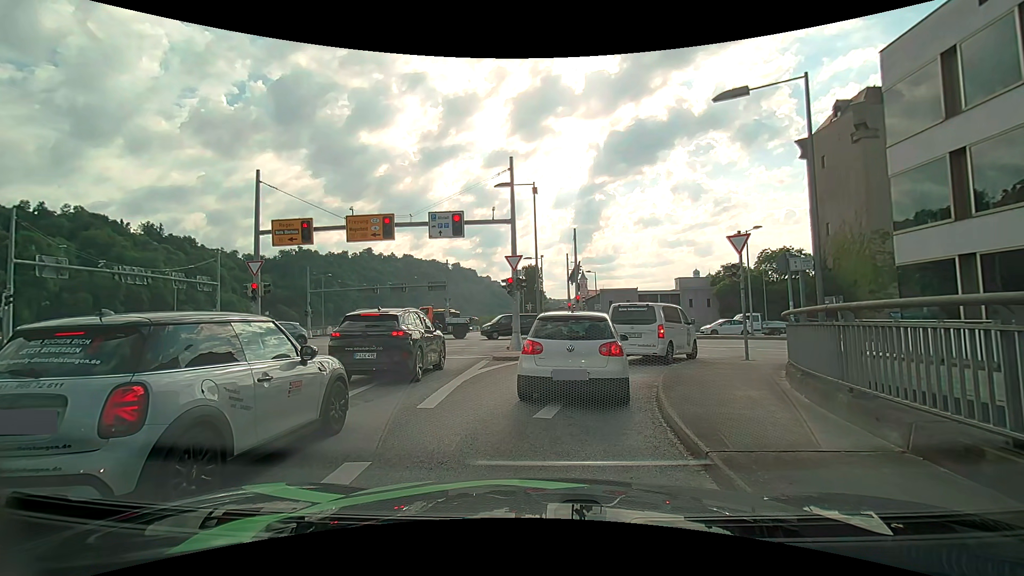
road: primary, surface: asphalt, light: Day
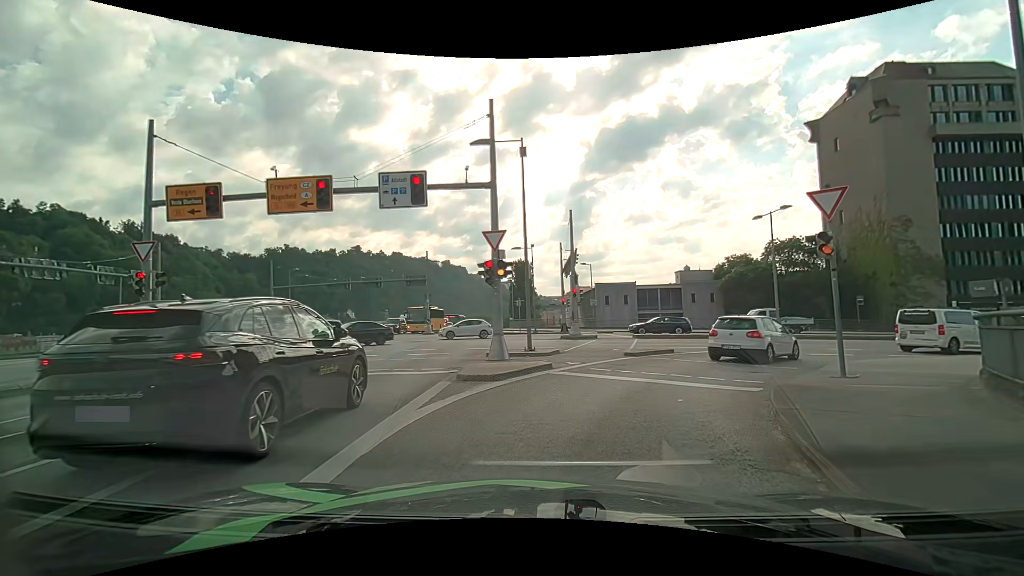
(+0.2, +6.1) m; +4°
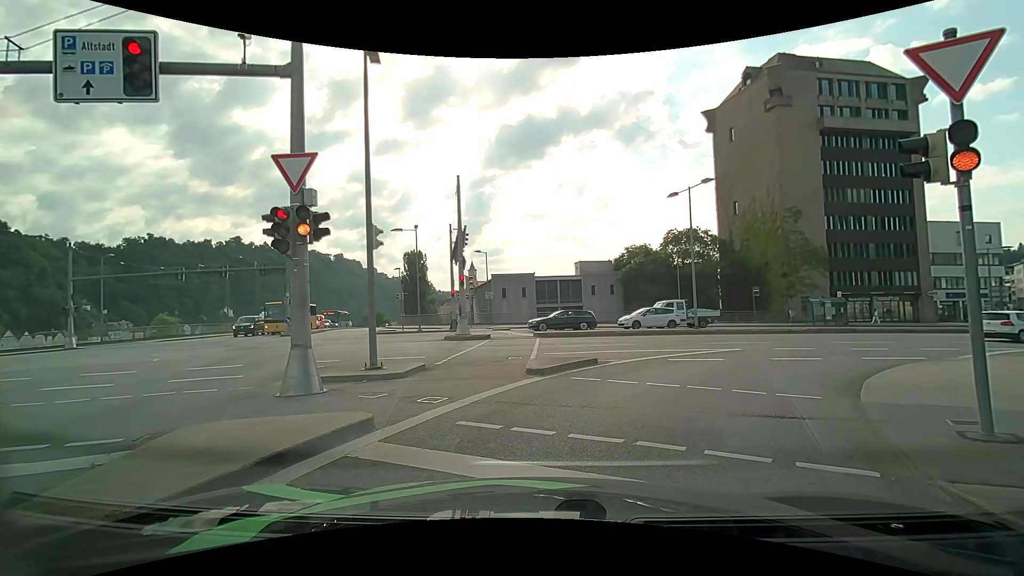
(+0.5, +6.9) m; +11°
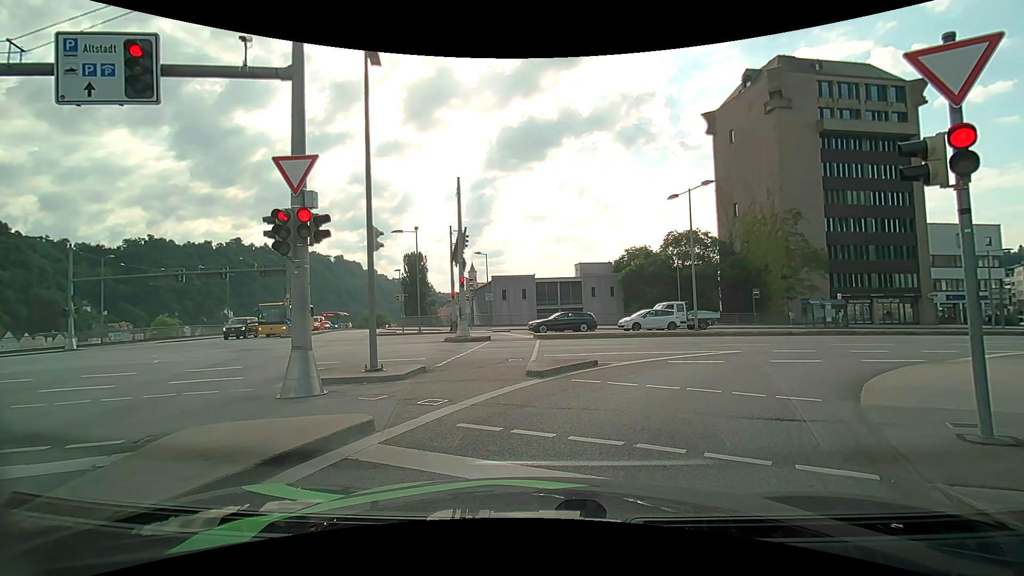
(0.0, +0.1) m; 0°
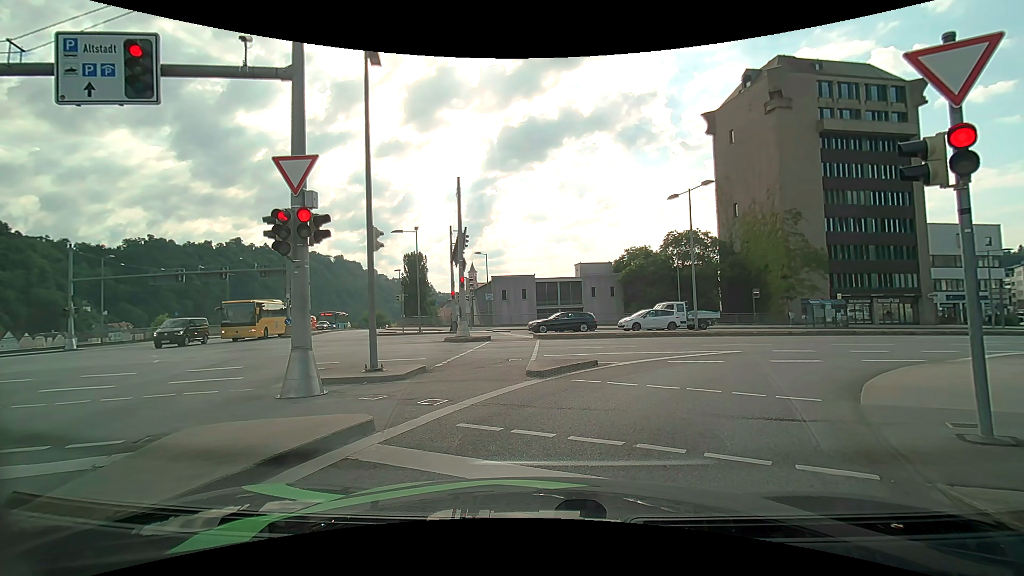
(0.0, 0.0) m; 0°
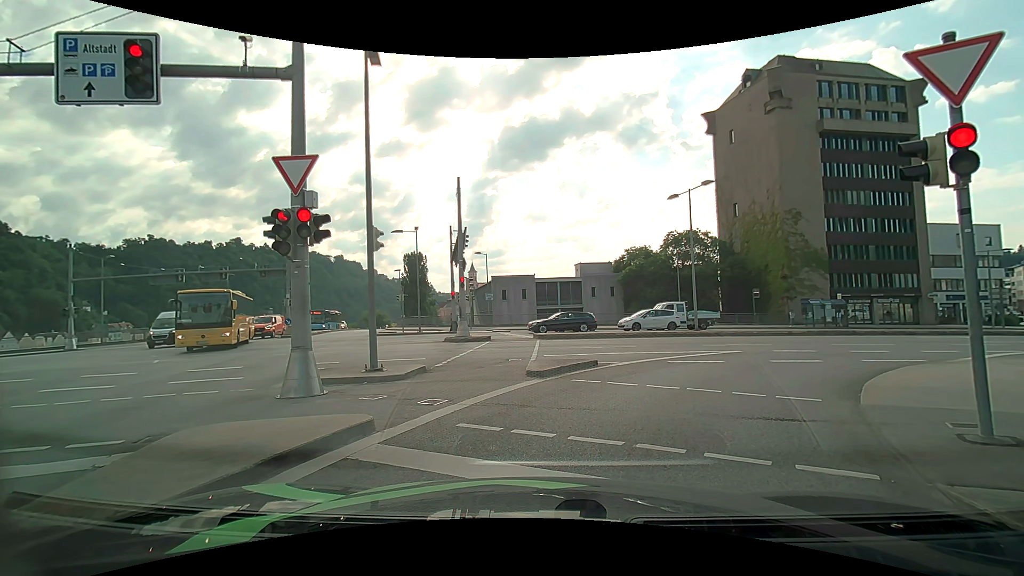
(0.0, 0.0) m; 0°
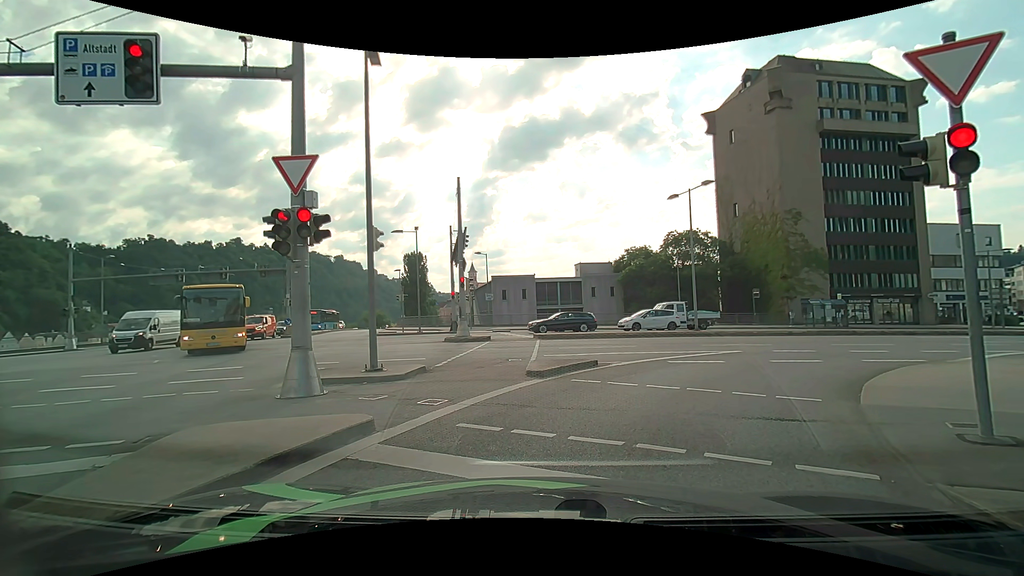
(0.0, 0.0) m; 0°
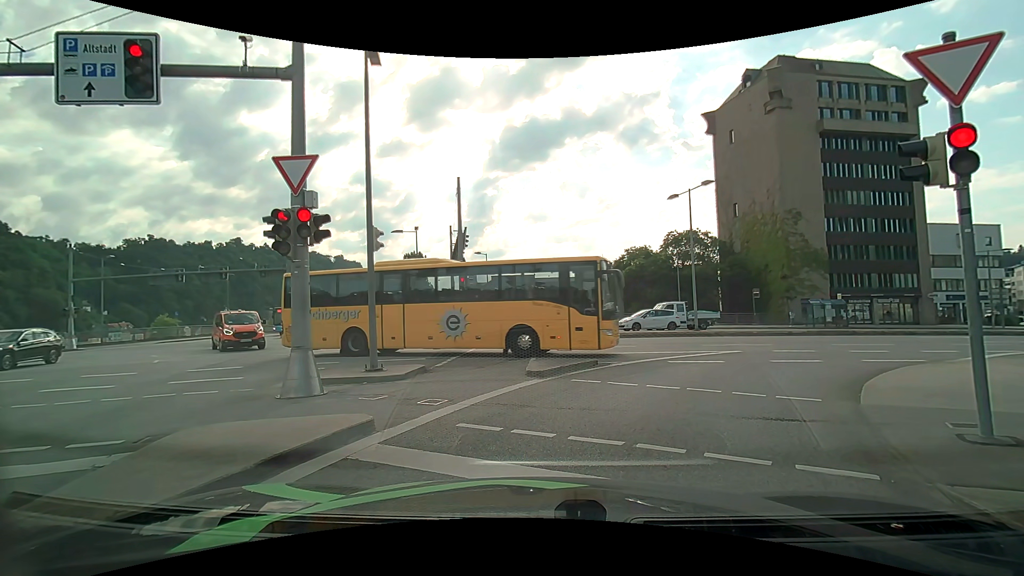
(0.0, 0.0) m; 0°
